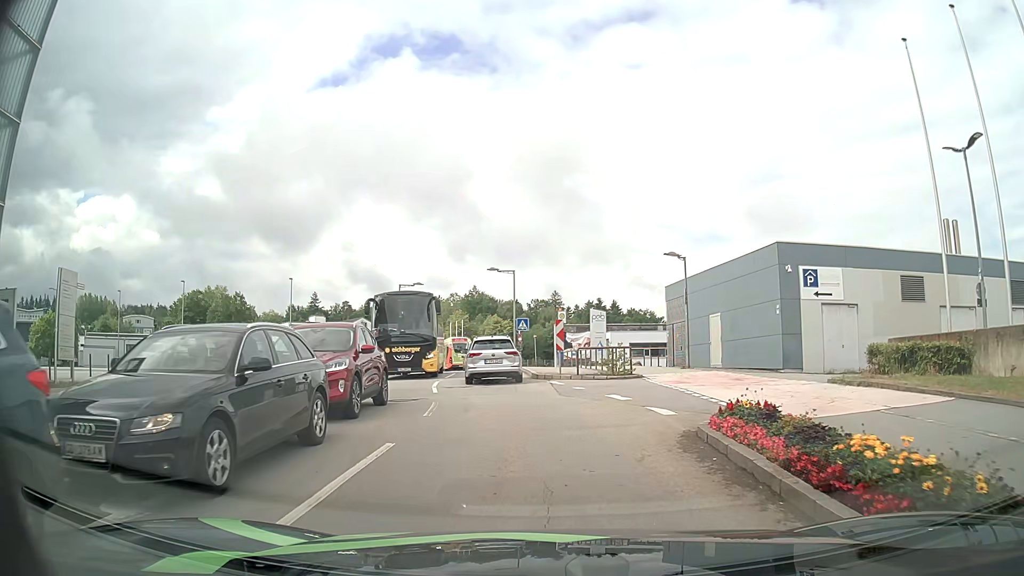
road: residential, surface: asphalt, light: Day
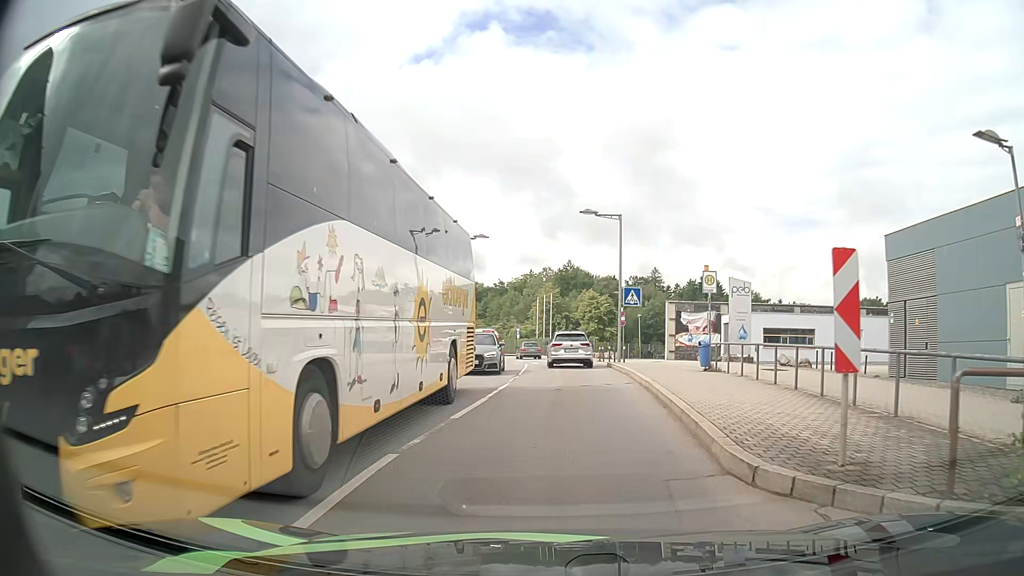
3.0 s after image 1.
(-0.9, +16.7) m; -8°
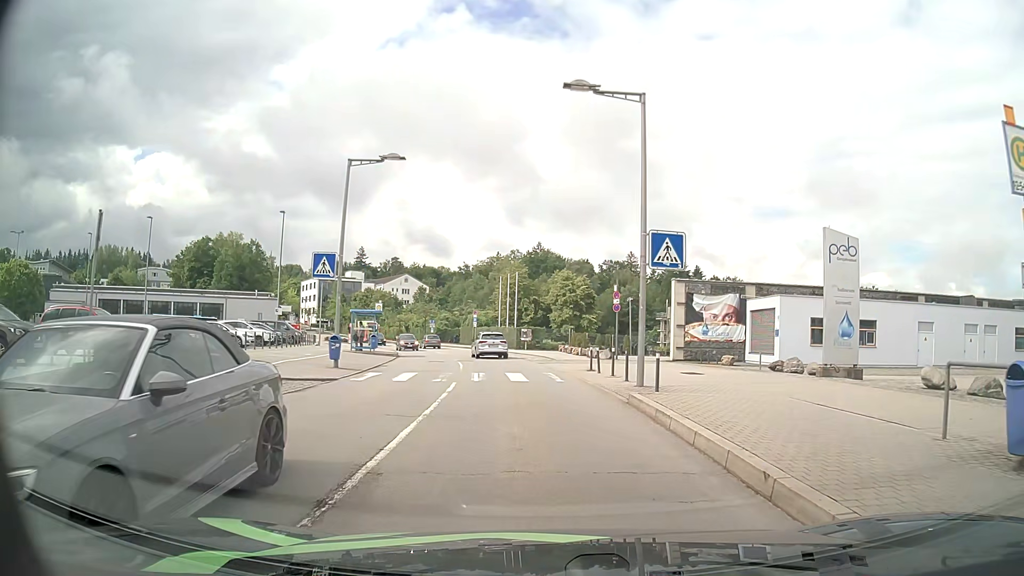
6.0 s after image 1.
(+0.5, +16.1) m; +3°
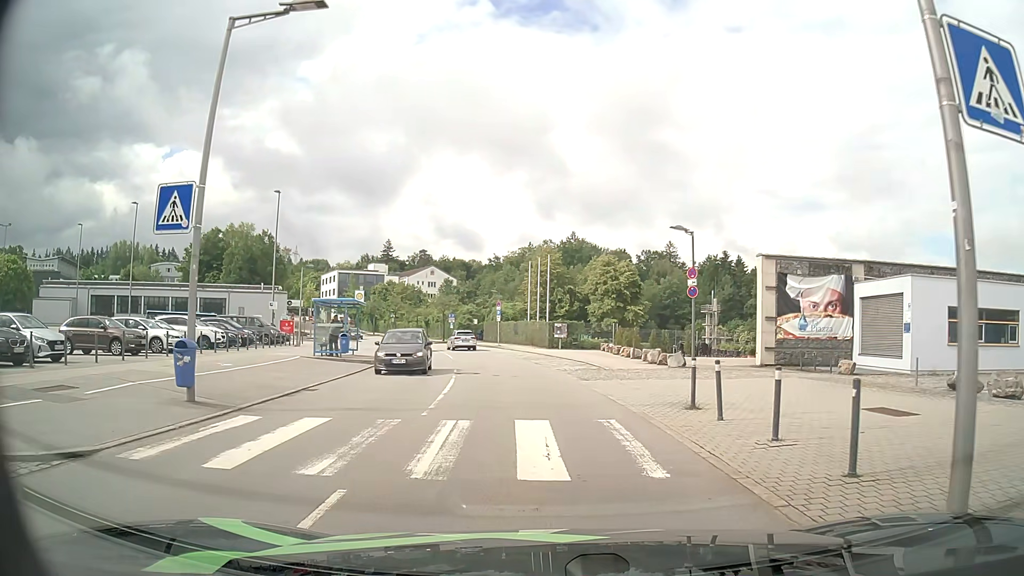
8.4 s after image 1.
(-0.1, +11.7) m; -3°
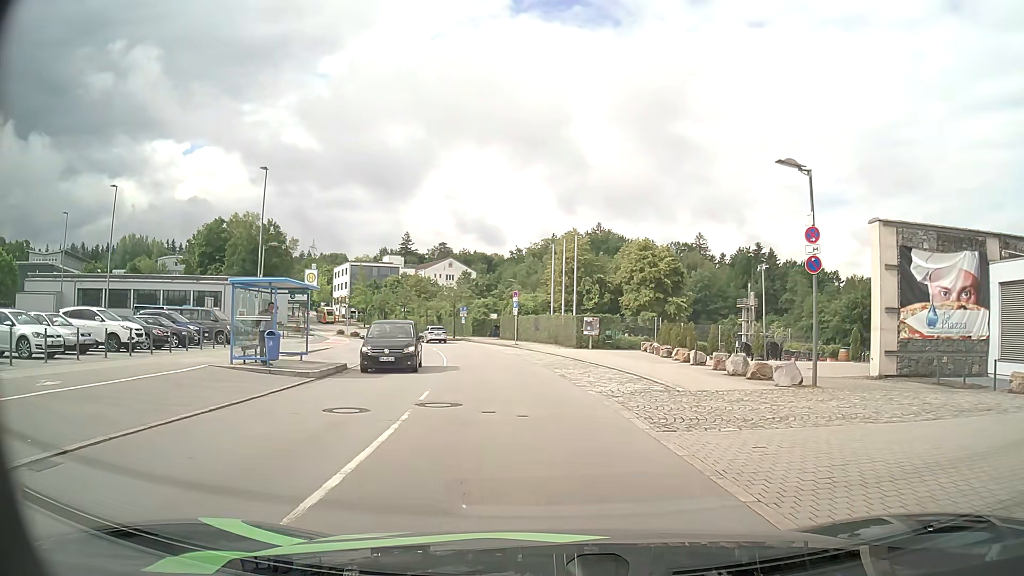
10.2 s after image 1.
(-0.1, +9.9) m; -2°
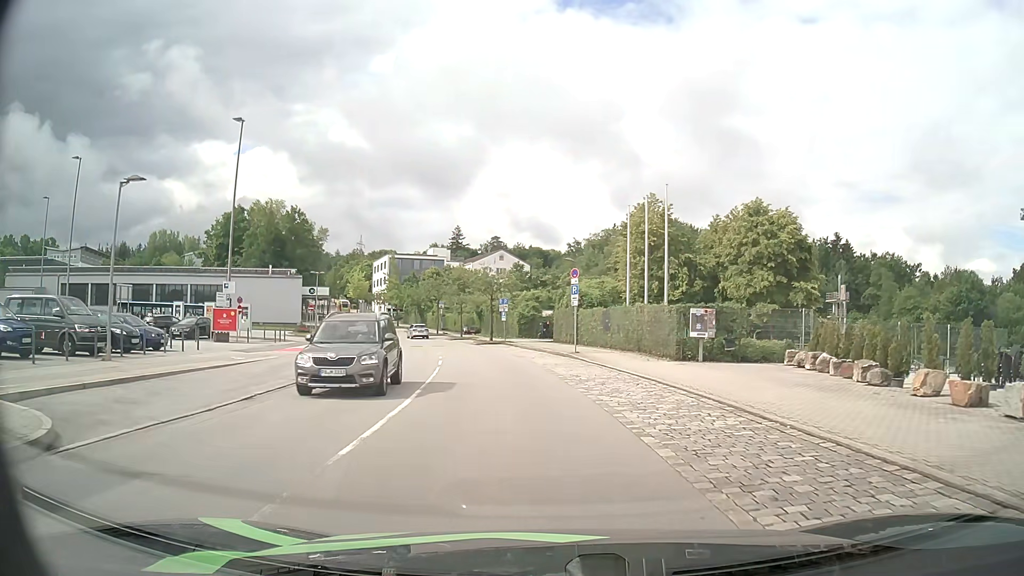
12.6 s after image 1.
(-0.6, +17.2) m; -4°
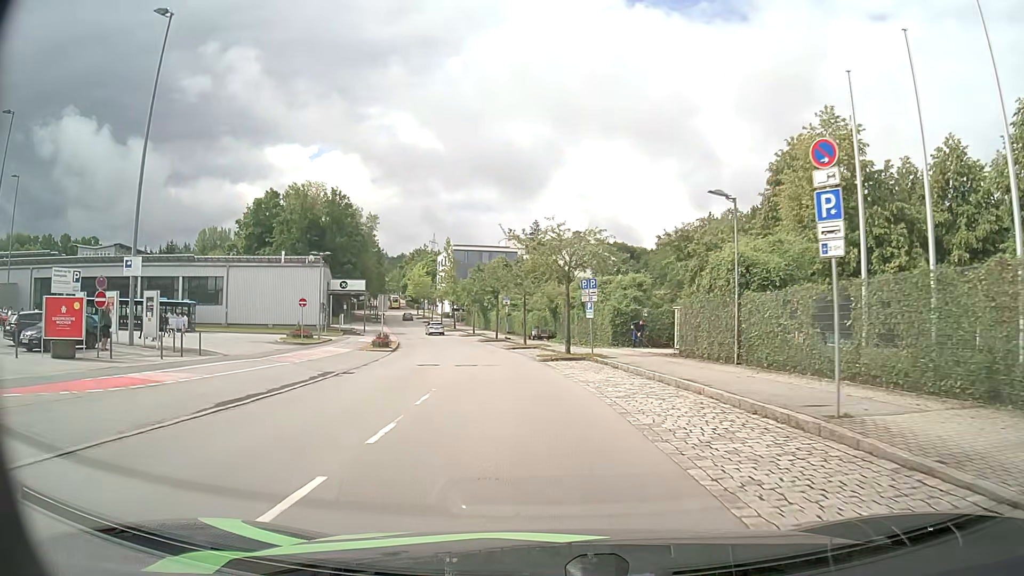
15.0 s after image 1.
(-1.4, +21.1) m; -7°
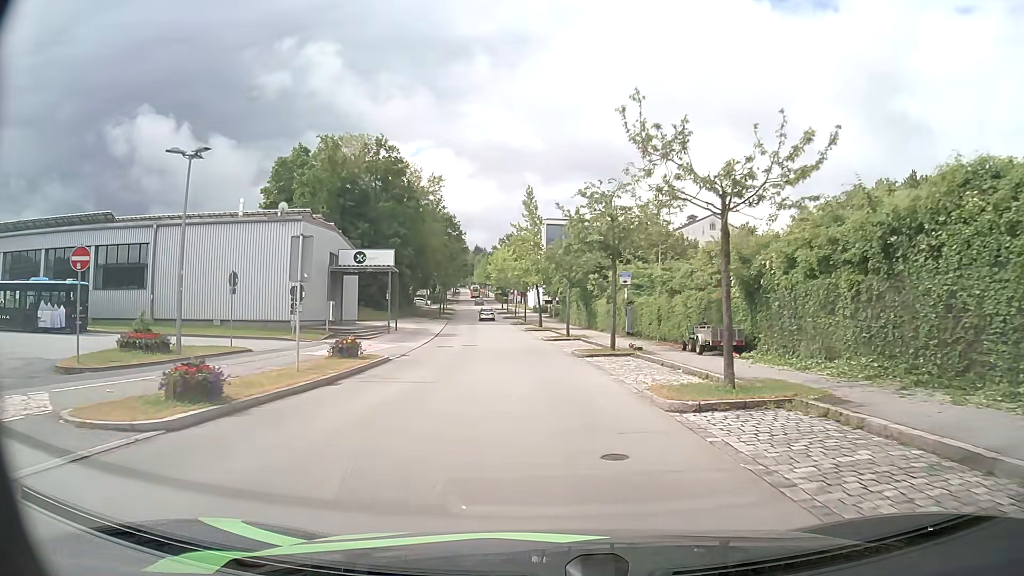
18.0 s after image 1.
(-2.4, +30.0) m; -9°
(0, +10) (0, +20) (-1, +30) (-2, +40) (-3, +50) (-4, +60) (-5, +70) (-6, +80) (-7, +90) (-8, +100) m
